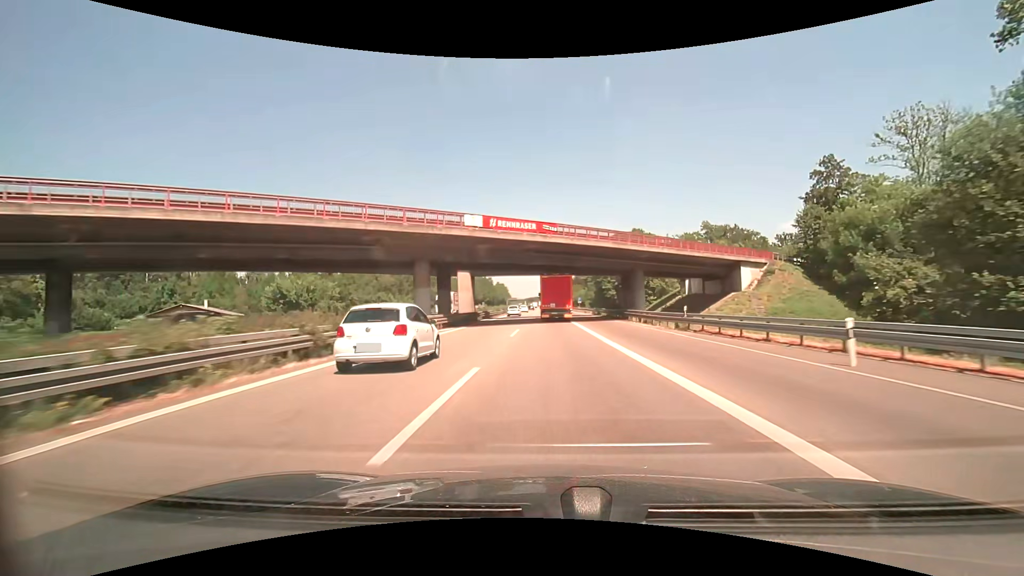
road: motorway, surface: asphalt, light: Day
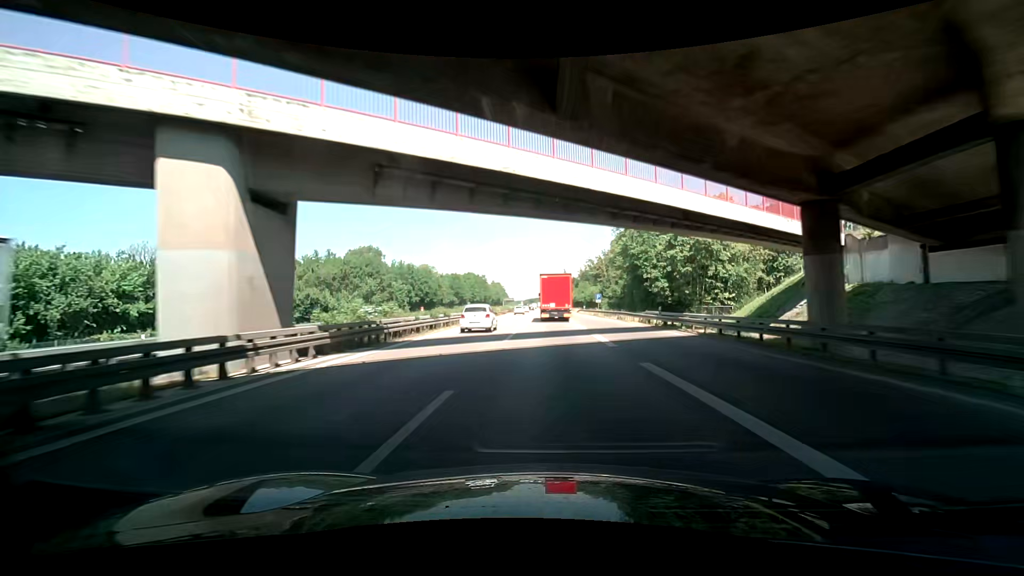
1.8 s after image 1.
(0.0, +39.1) m; 0°
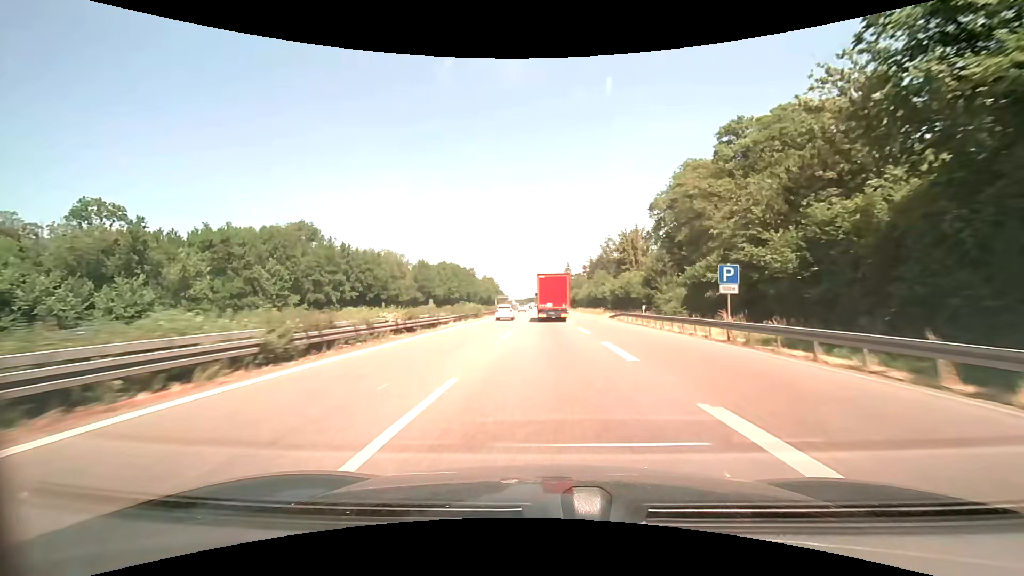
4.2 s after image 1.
(+0.2, +52.7) m; 0°
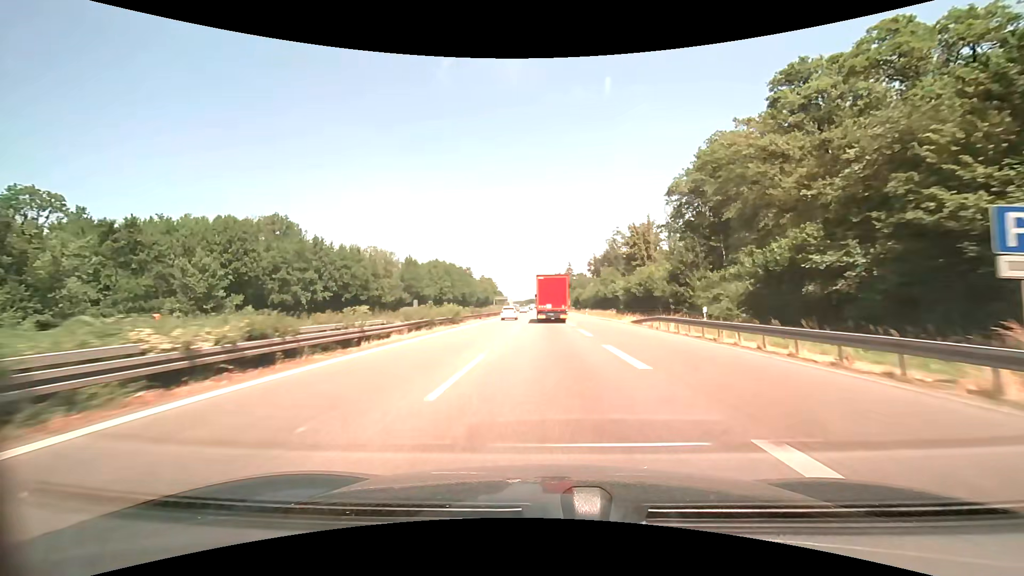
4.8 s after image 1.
(0.0, +13.3) m; 0°
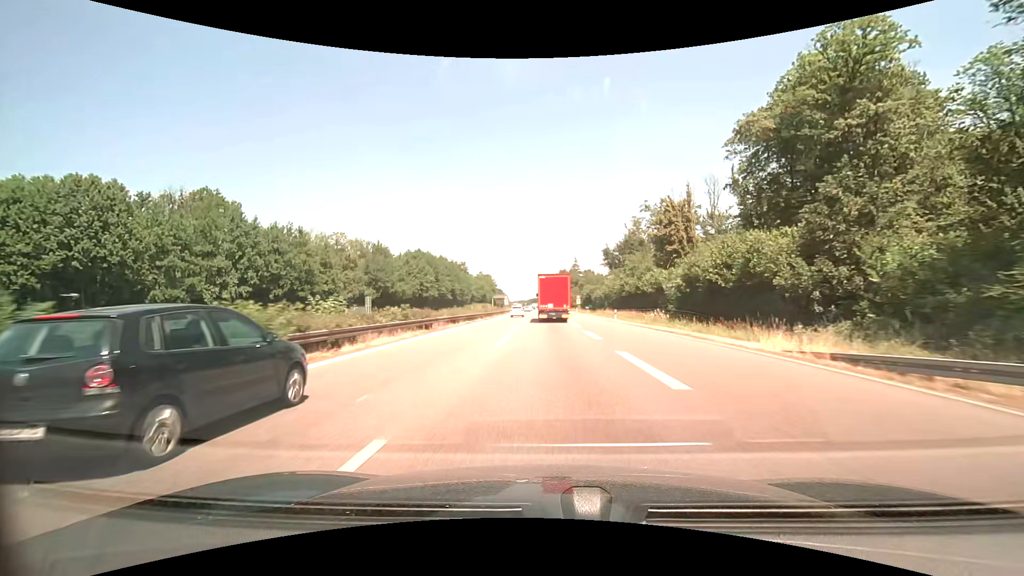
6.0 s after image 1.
(-0.1, +26.7) m; 0°
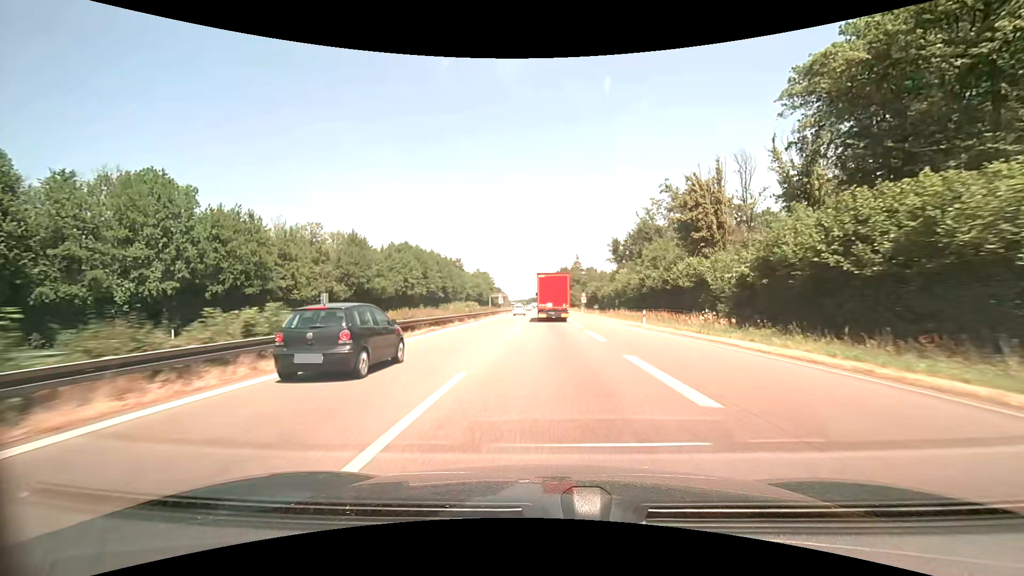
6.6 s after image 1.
(-0.1, +13.3) m; 0°
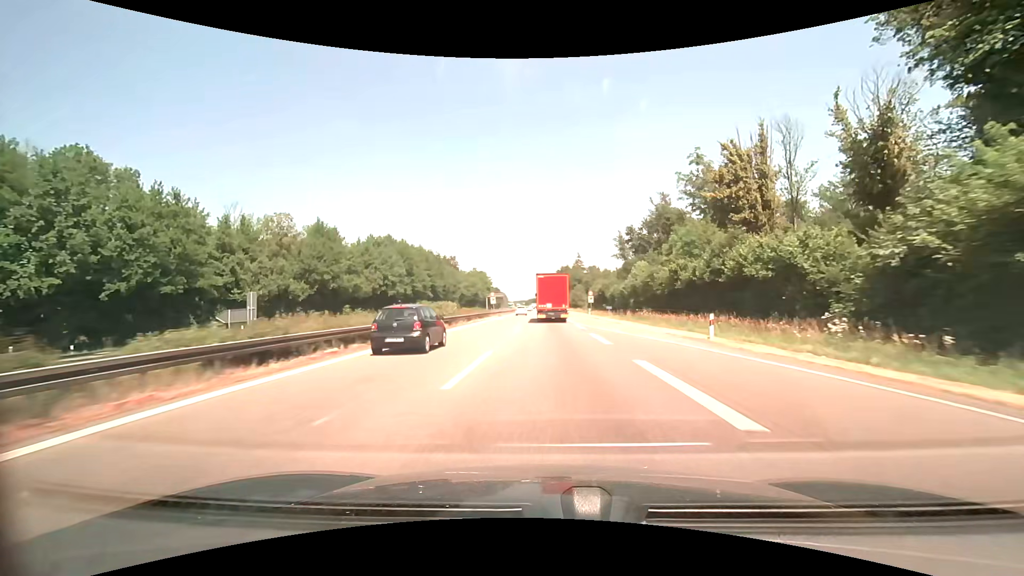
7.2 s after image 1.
(0.0, +13.3) m; 0°
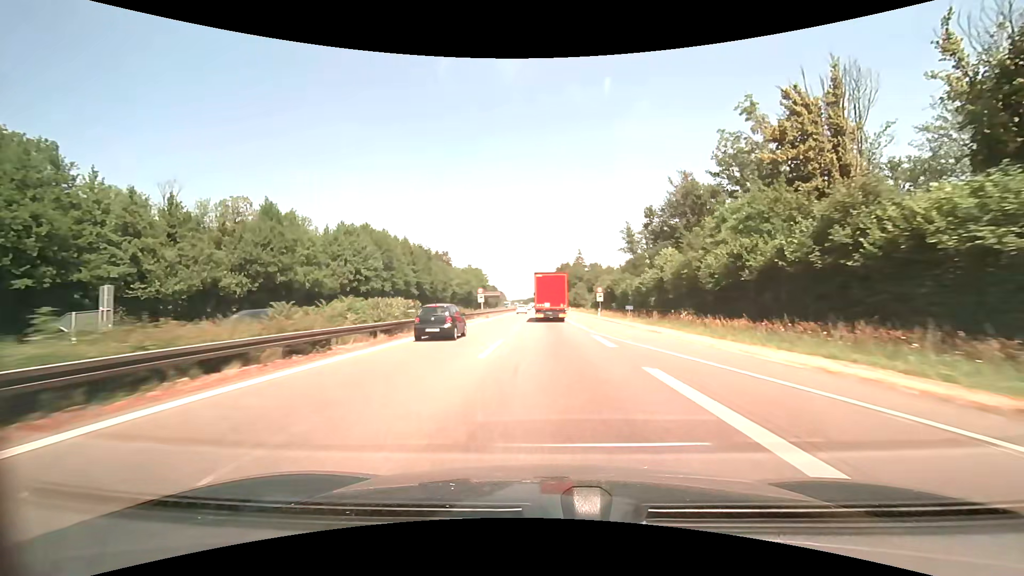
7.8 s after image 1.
(0.0, +13.3) m; +1°
(0, +10) (0, +20) (0, +30) (0, +40) (0, +50) (0, +60) (-1, +70) (-1, +80) (-1, +90) (-1, +100) m
